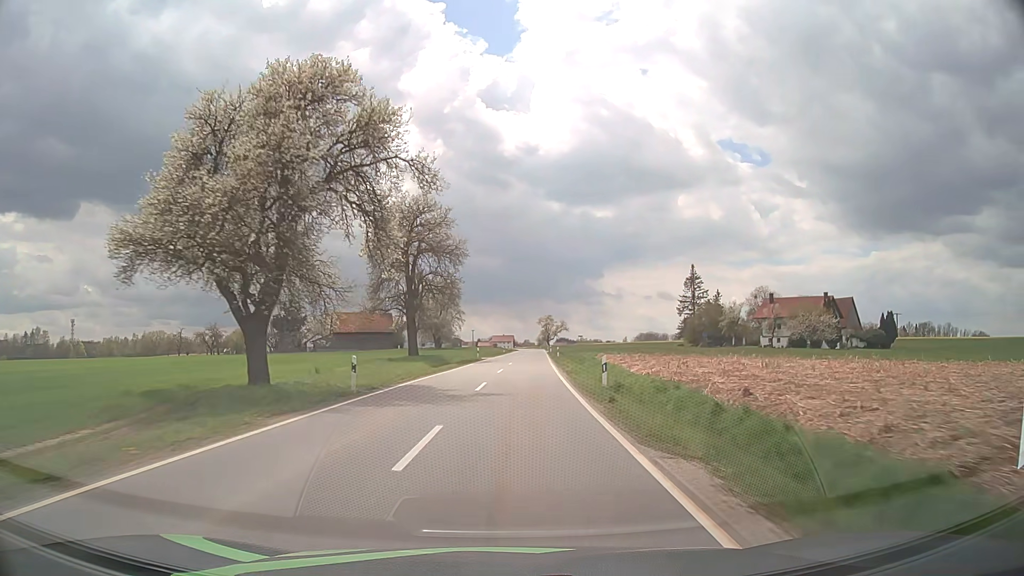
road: tertiary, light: Day
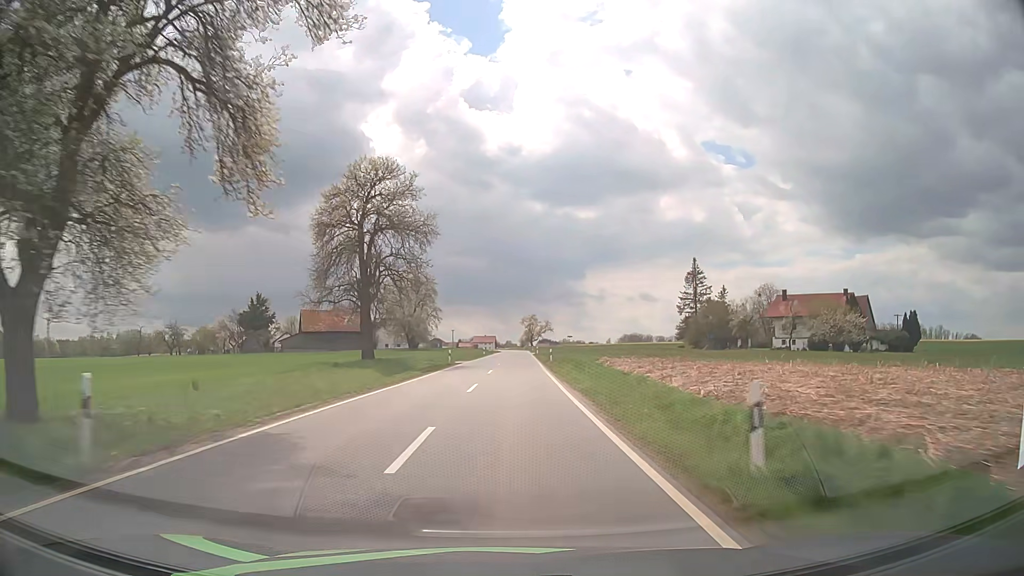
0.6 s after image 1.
(+0.2, +12.3) m; +2°
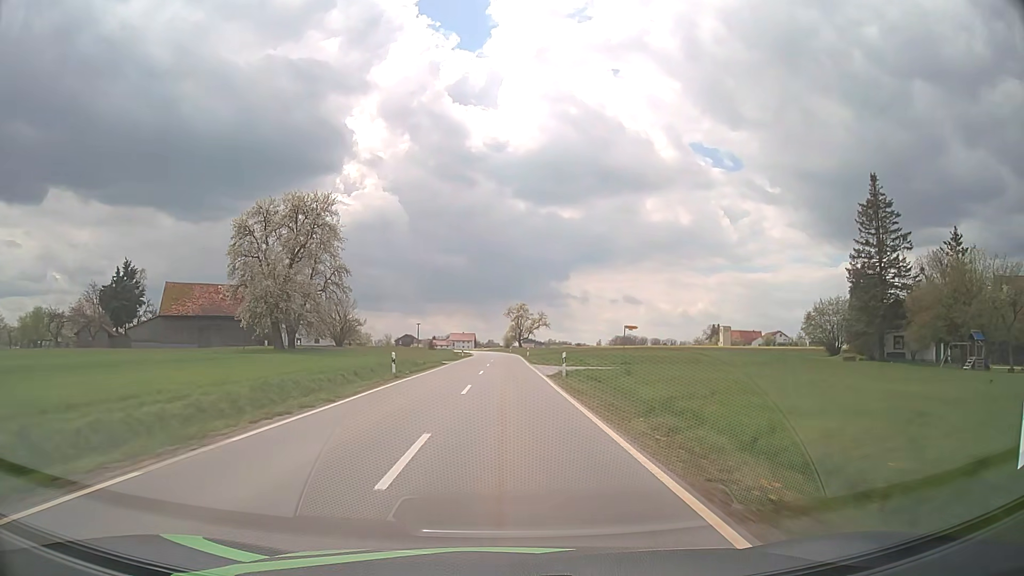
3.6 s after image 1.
(+1.1, +61.6) m; +1°
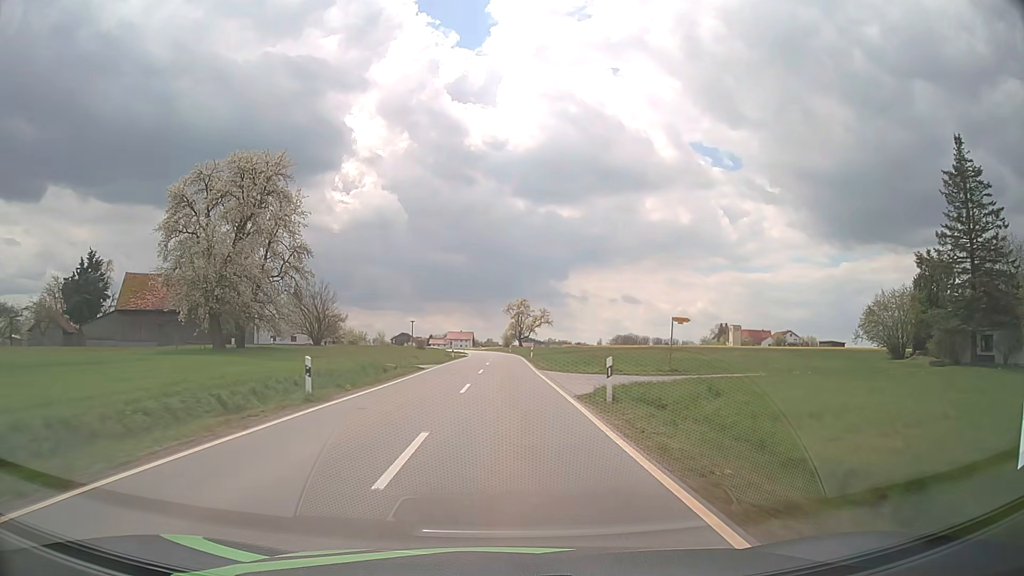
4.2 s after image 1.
(0.0, +12.3) m; 0°
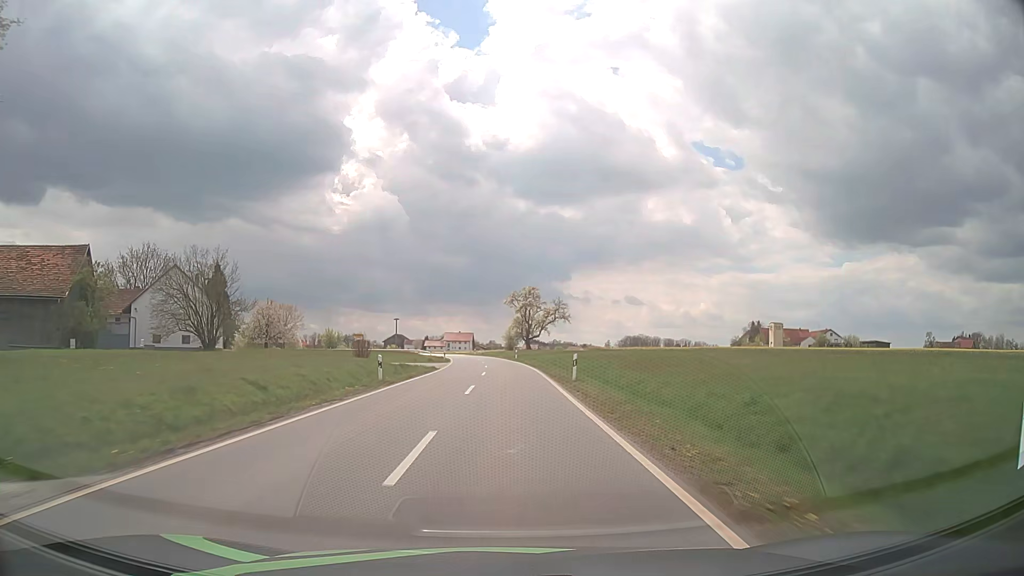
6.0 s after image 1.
(0.0, +36.3) m; 0°
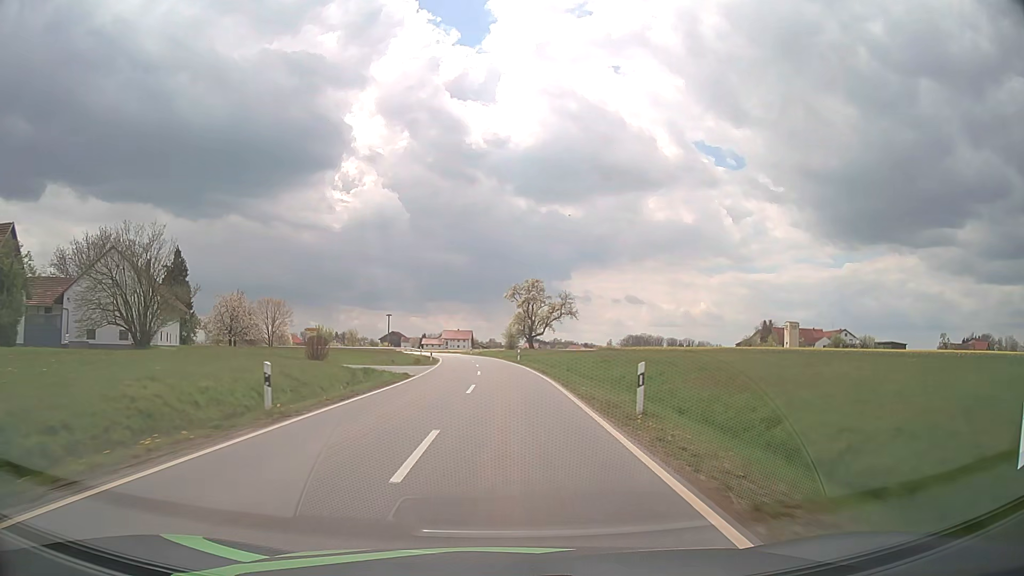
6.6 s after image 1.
(0.0, +12.0) m; 0°
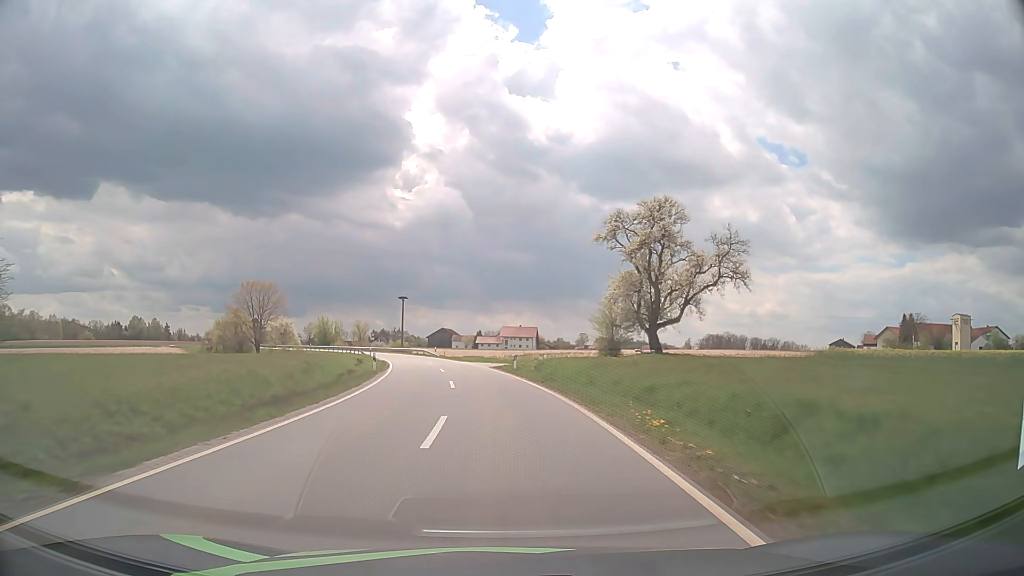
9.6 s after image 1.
(-1.7, +58.8) m; -6°
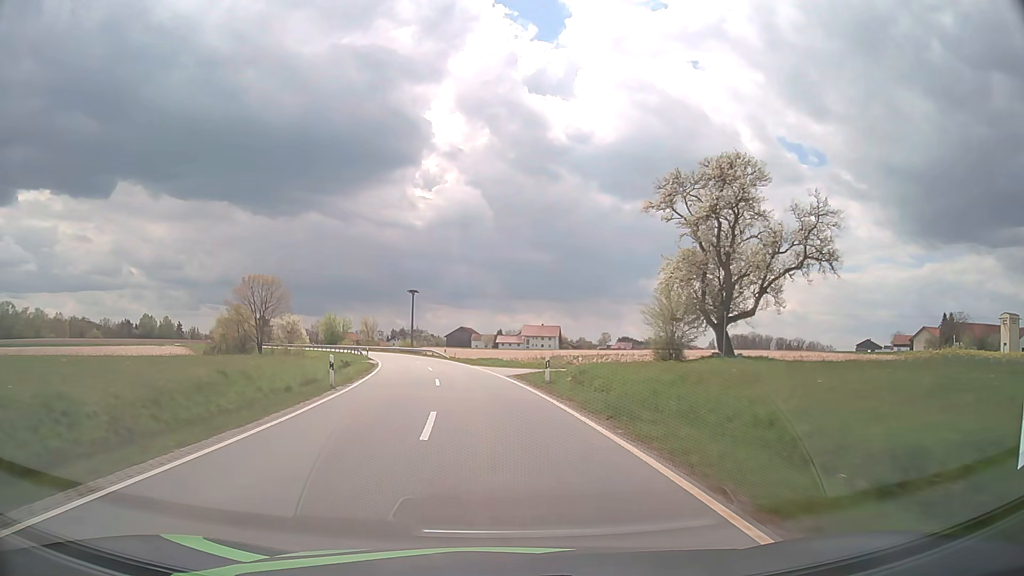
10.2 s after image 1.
(-0.2, +11.6) m; -2°
(0, +10) (-1, +20) (-2, +30) (-3, +40) (-5, +50) (-8, +59) (-10, +69) (-13, +79) (-17, +88) (-20, +97) m
